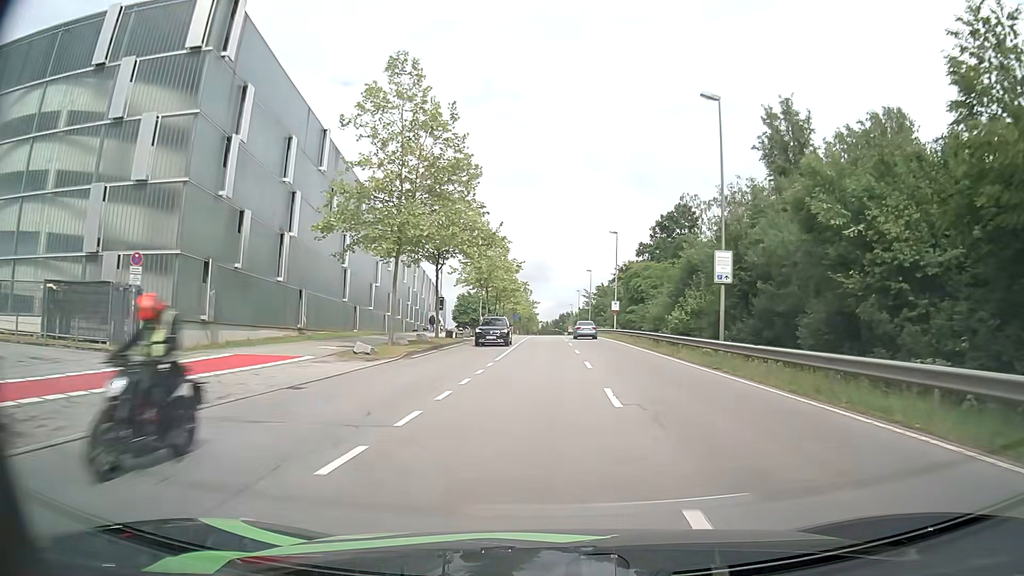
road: secondary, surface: asphalt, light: Day
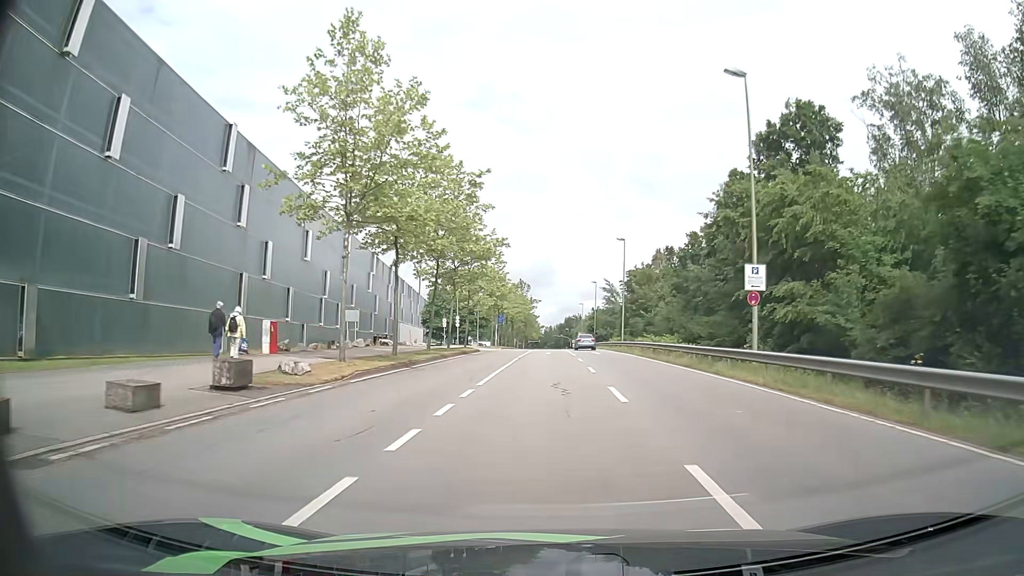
(+0.1, +43.6) m; 0°
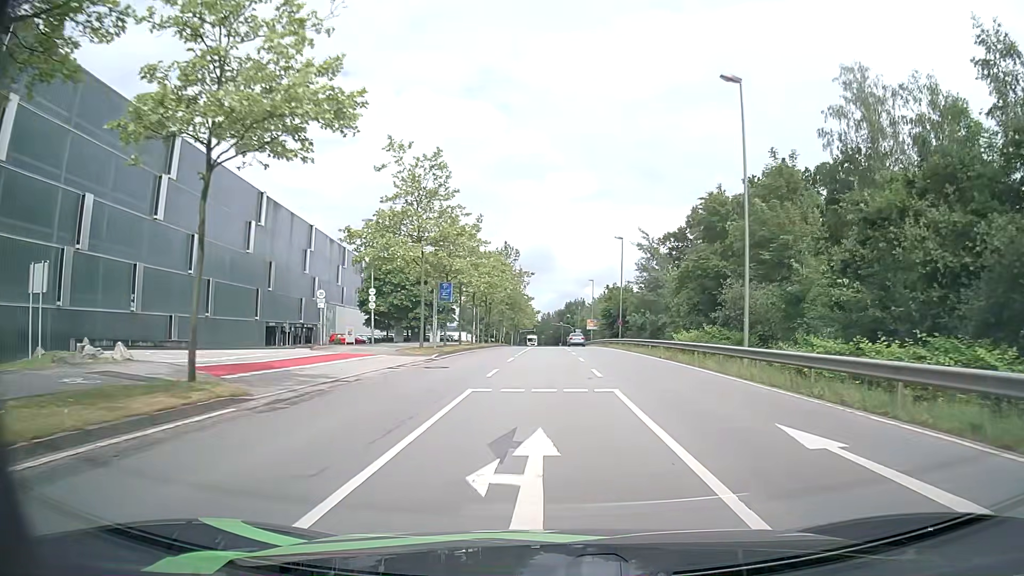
(+0.1, +38.9) m; +1°
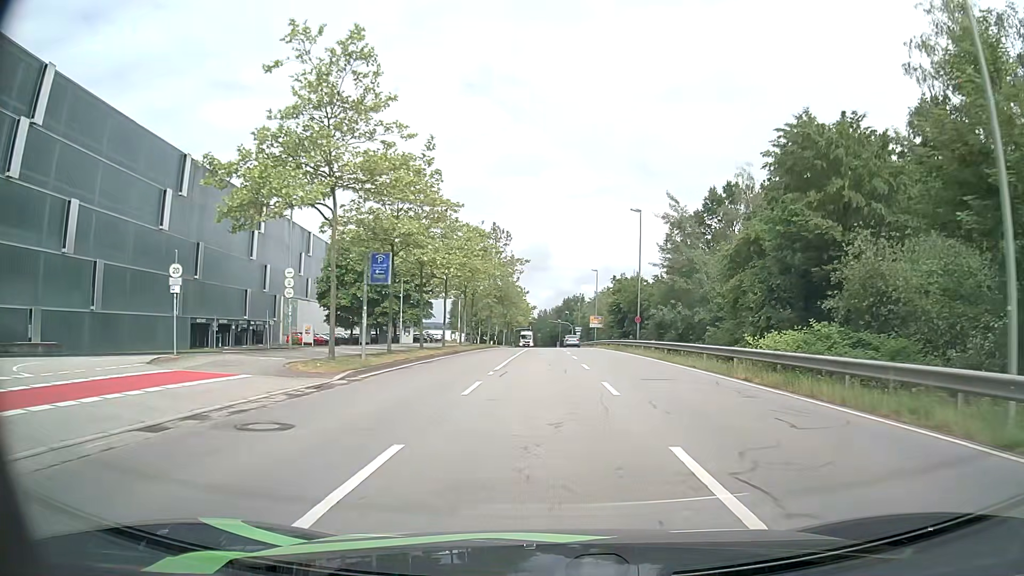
(-0.2, +14.0) m; -1°
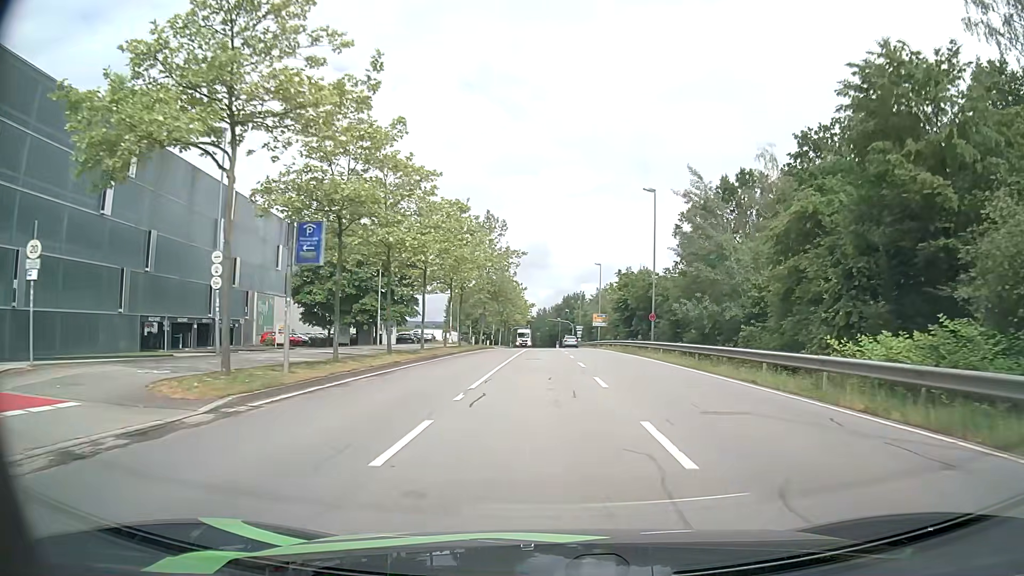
(0.0, +7.0) m; 0°
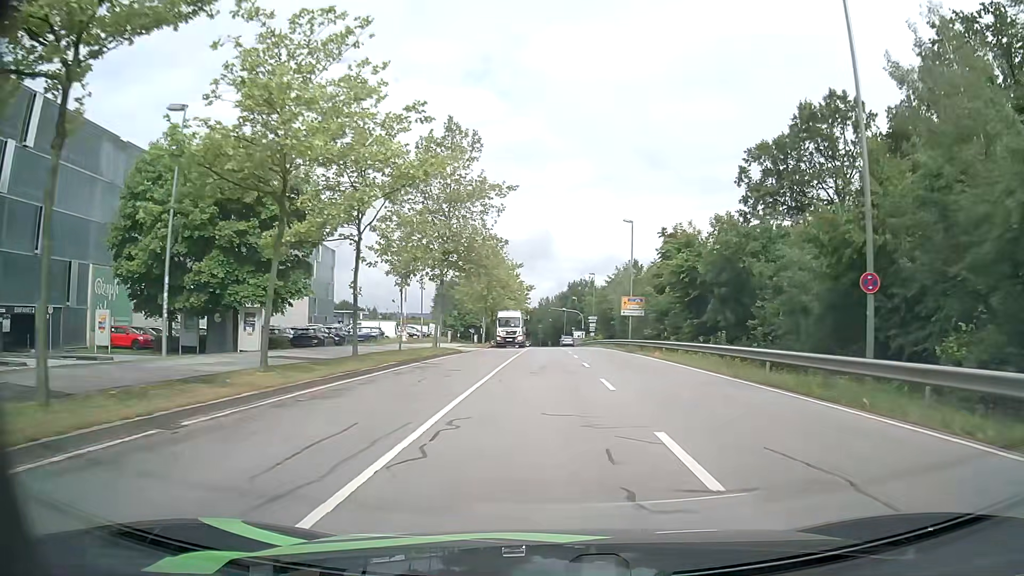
(0.0, +28.2) m; -1°
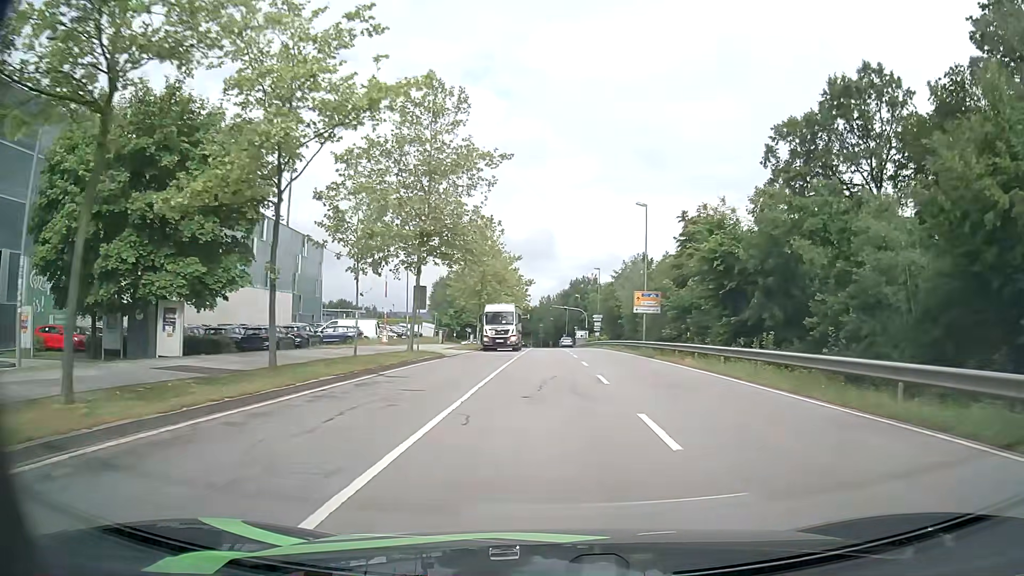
(+0.1, +7.1) m; +1°
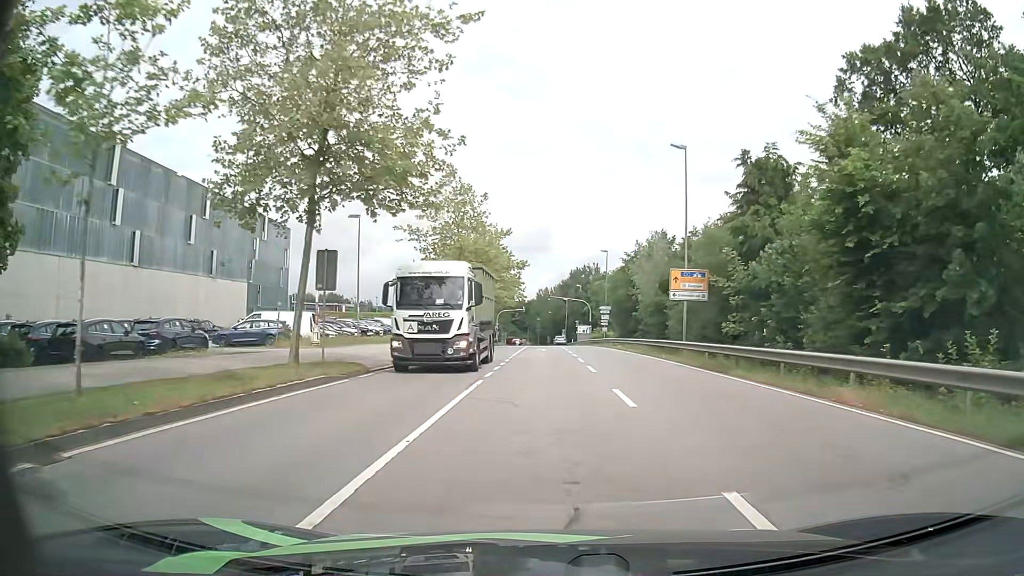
(-0.1, +14.2) m; 0°
(0, +10) (0, +20) (0, +30) (0, +40) (0, +50) (0, +60) (0, +70) (-1, +80) (-1, +90) (-1, +100) m
